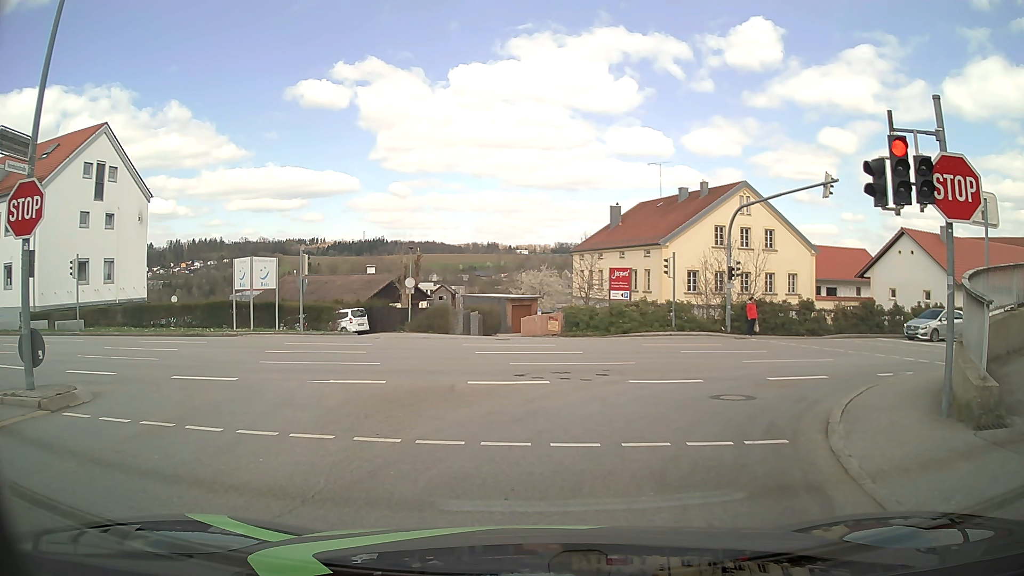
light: Day
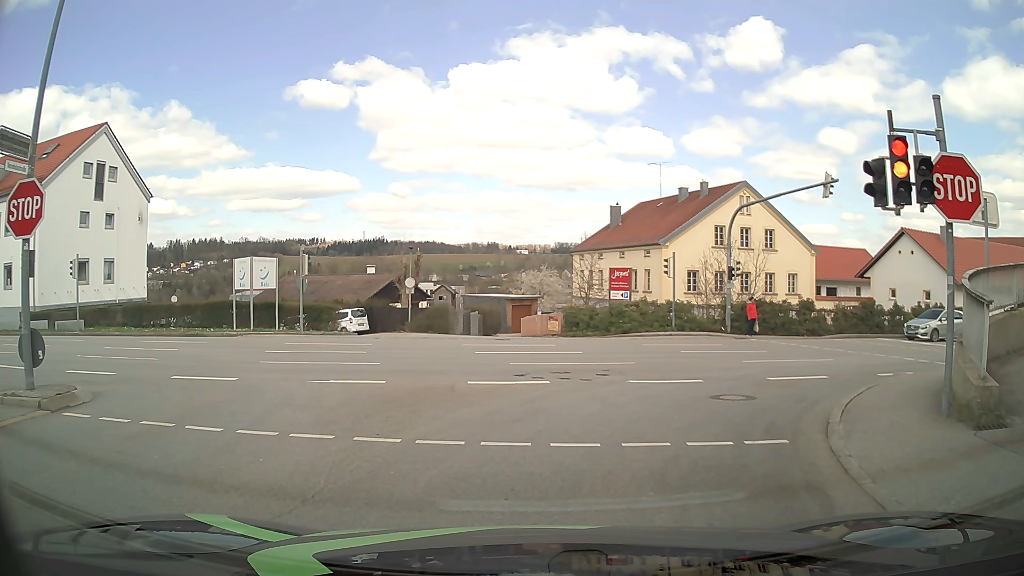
(0.0, 0.0) m; 0°
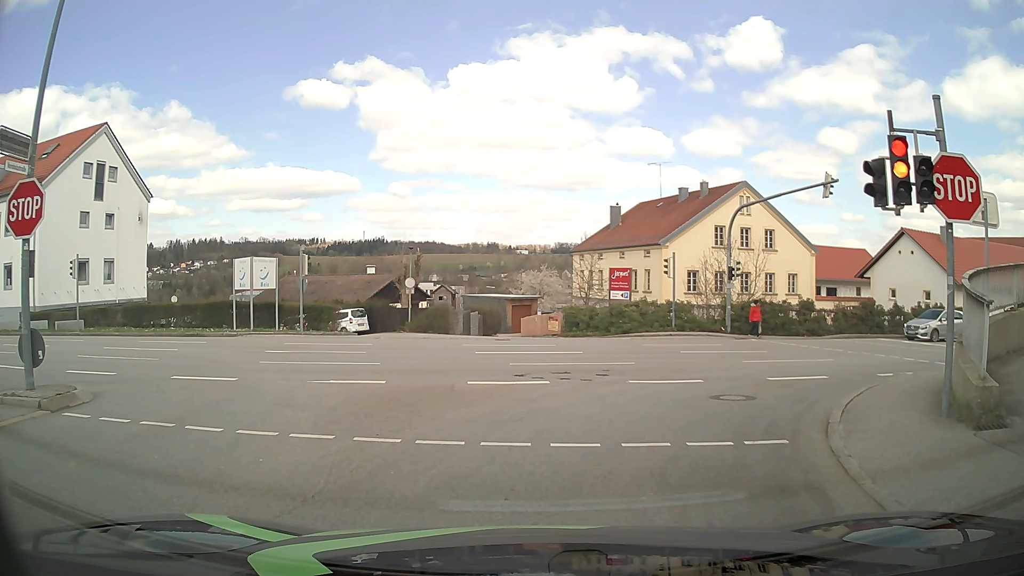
(0.0, 0.0) m; 0°
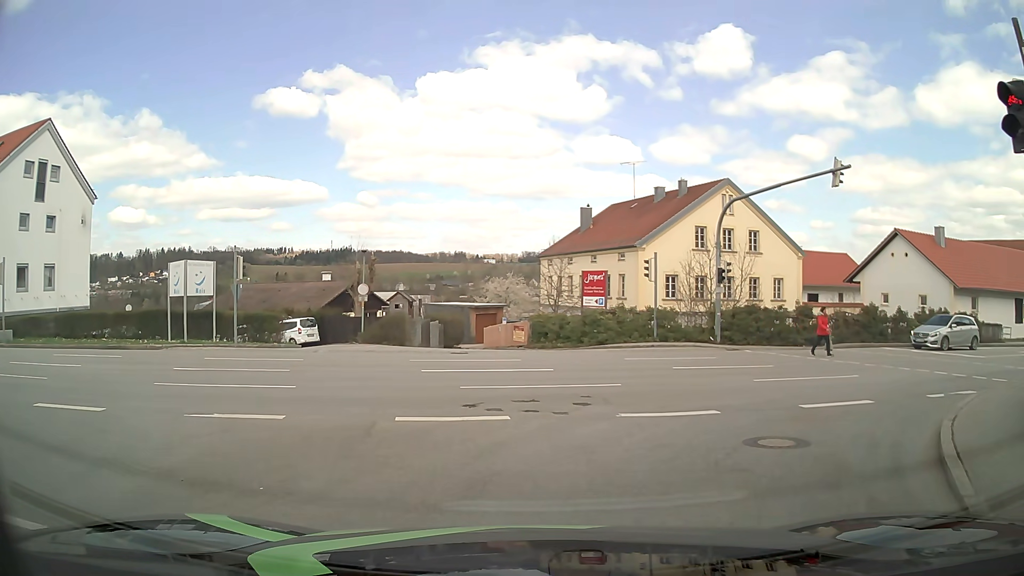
(+0.1, +3.8) m; +3°
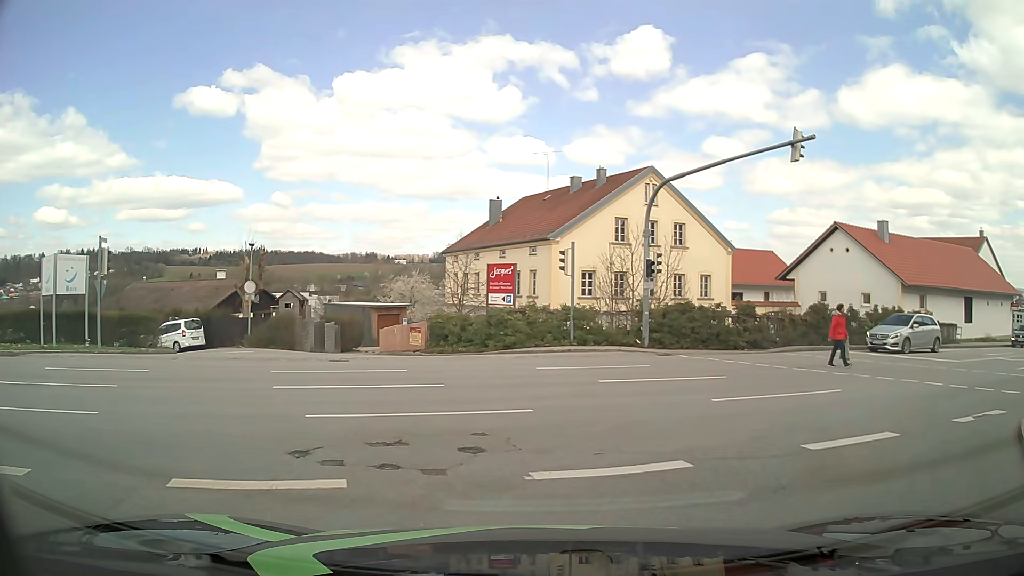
(+0.3, +3.7) m; +8°
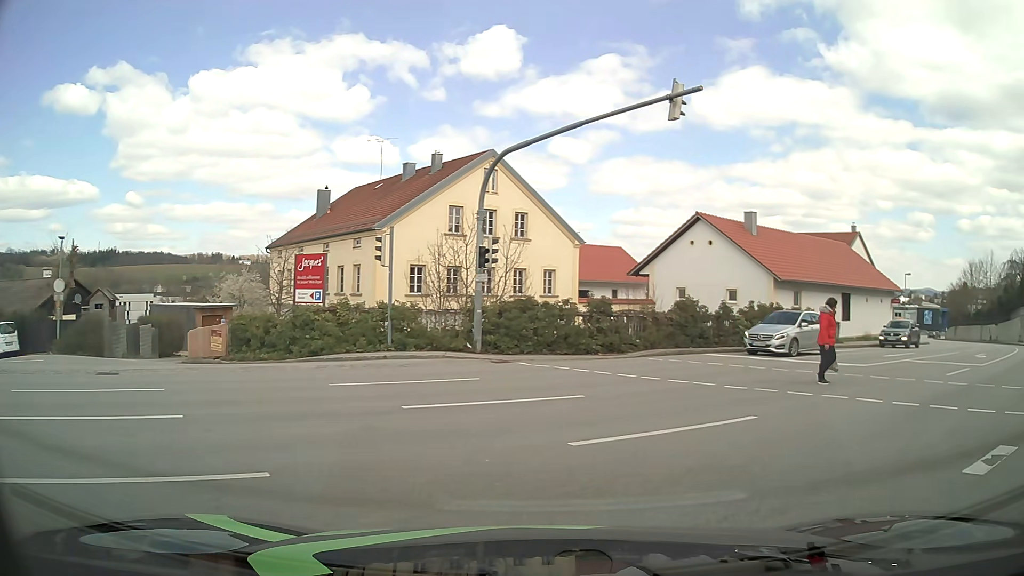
(+0.5, +3.8) m; +14°
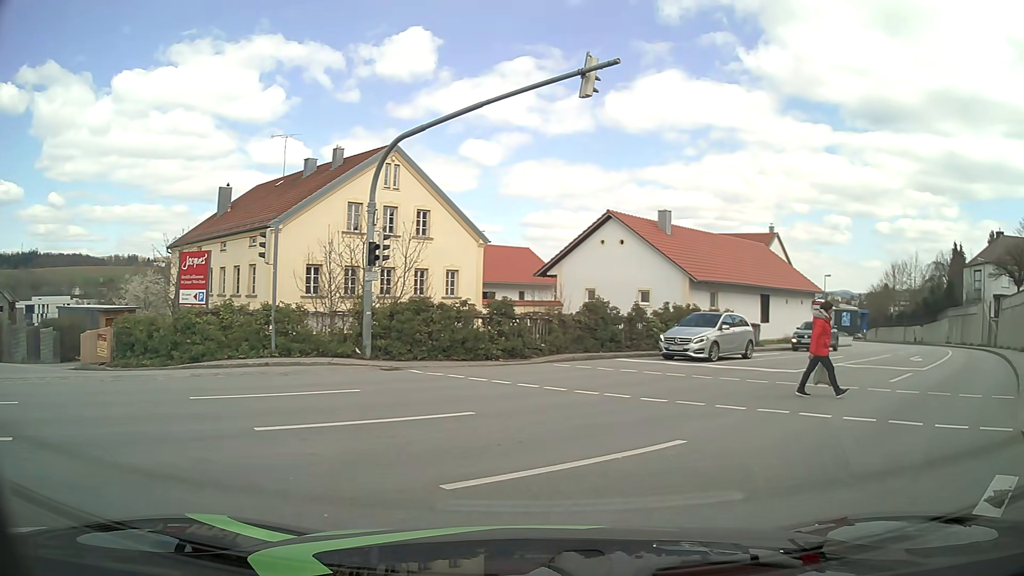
(+0.1, +1.6) m; +10°
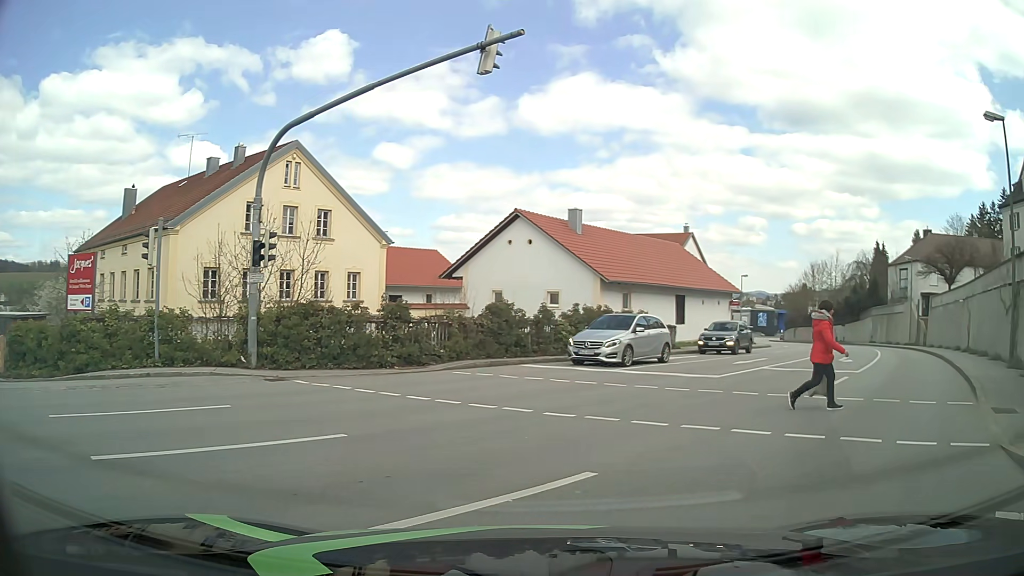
(+0.1, +1.4) m; +8°
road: tertiary
